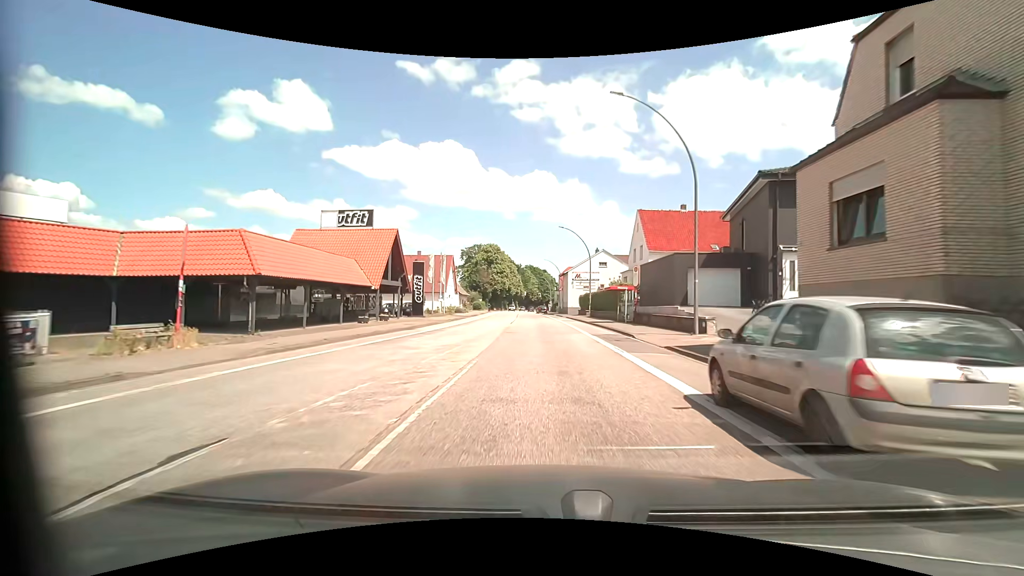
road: primary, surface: asphalt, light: Day
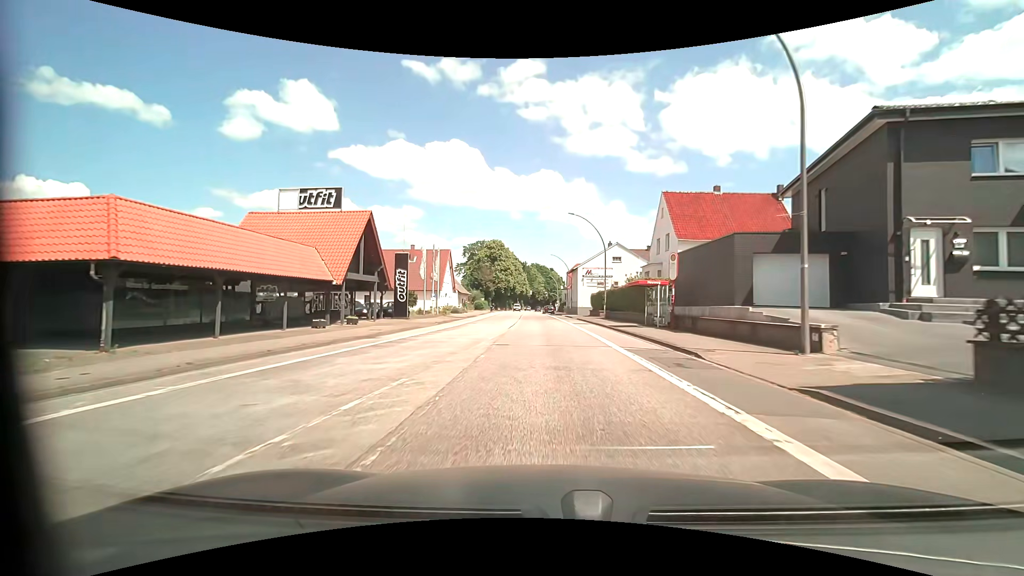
(0.0, +7.7) m; -1°
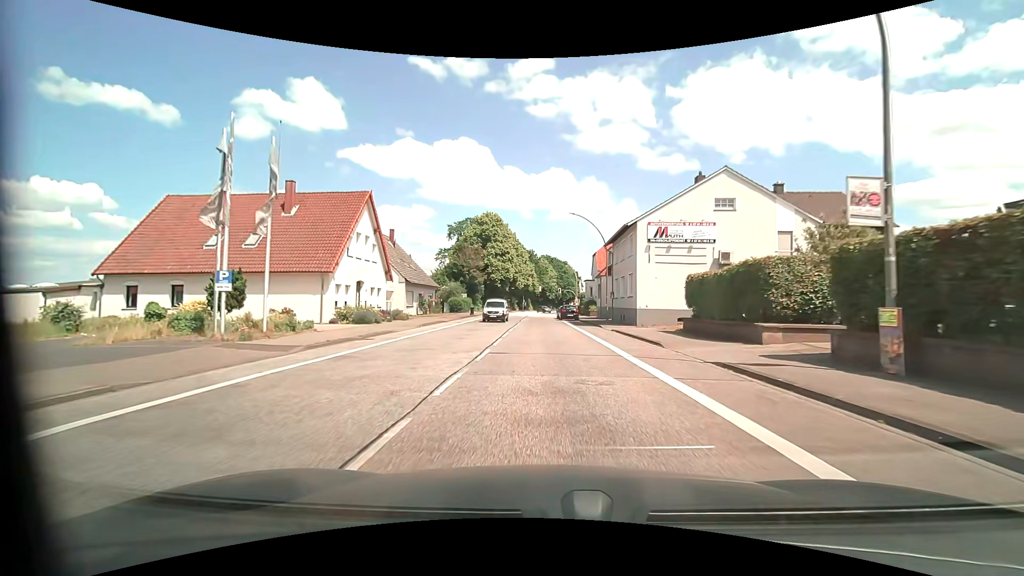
(-0.4, +37.2) m; -1°
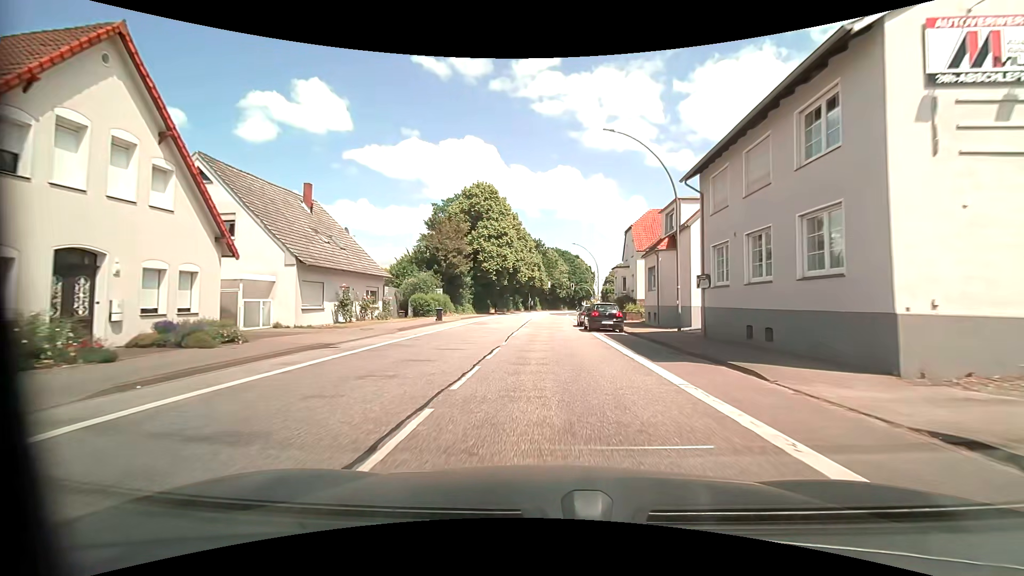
(-0.2, +22.1) m; -1°
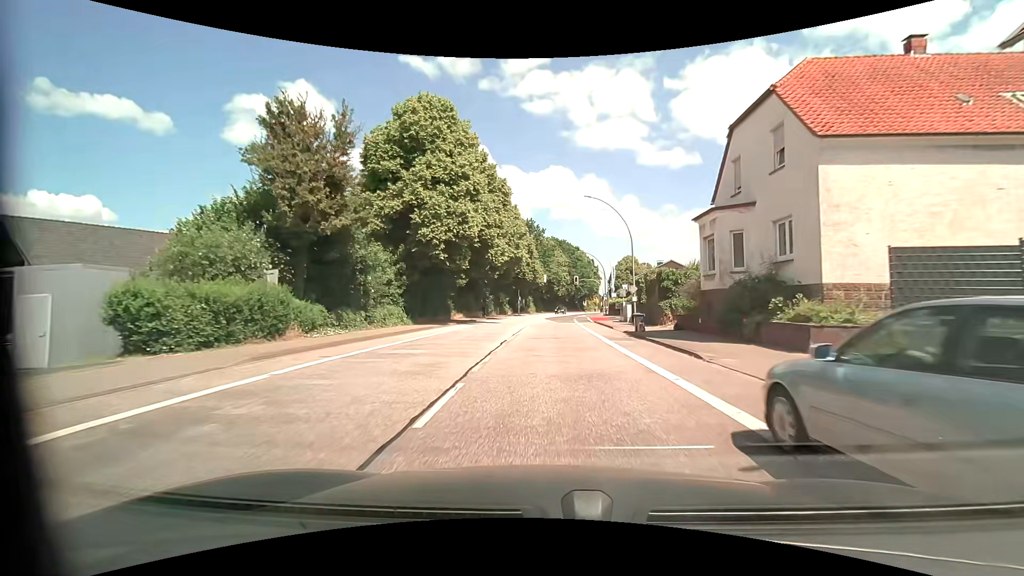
(+0.2, +29.4) m; +1°
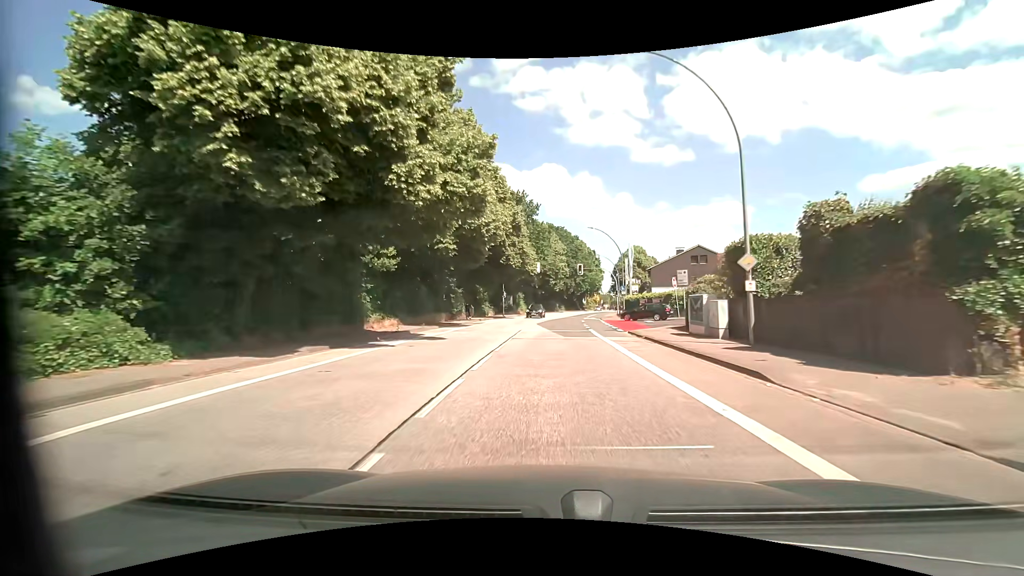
(+0.1, +22.0) m; +1°
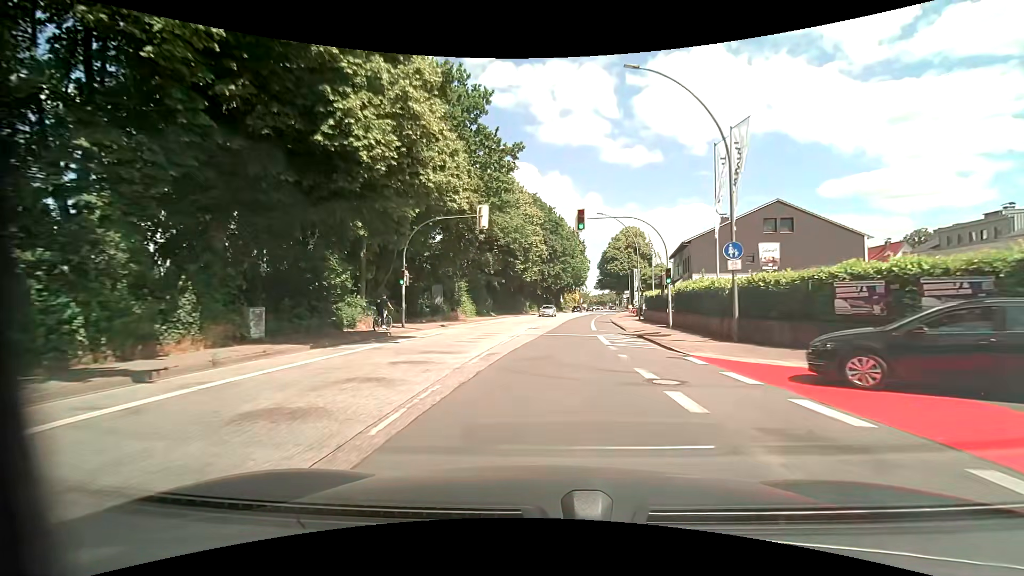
(+0.7, +36.9) m; +3°
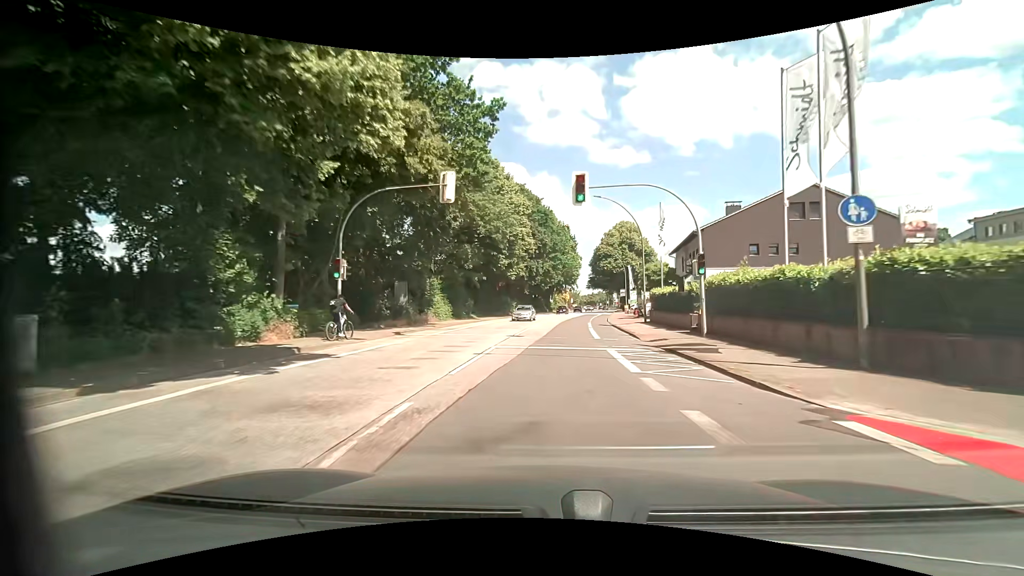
(+0.1, +7.4) m; +1°
(0, +10) (+1, +20) (+1, +30) (+2, +40) (+3, +50) (+4, +60) (+6, +70) (+7, +80) (+9, +89) (+10, +99) m
